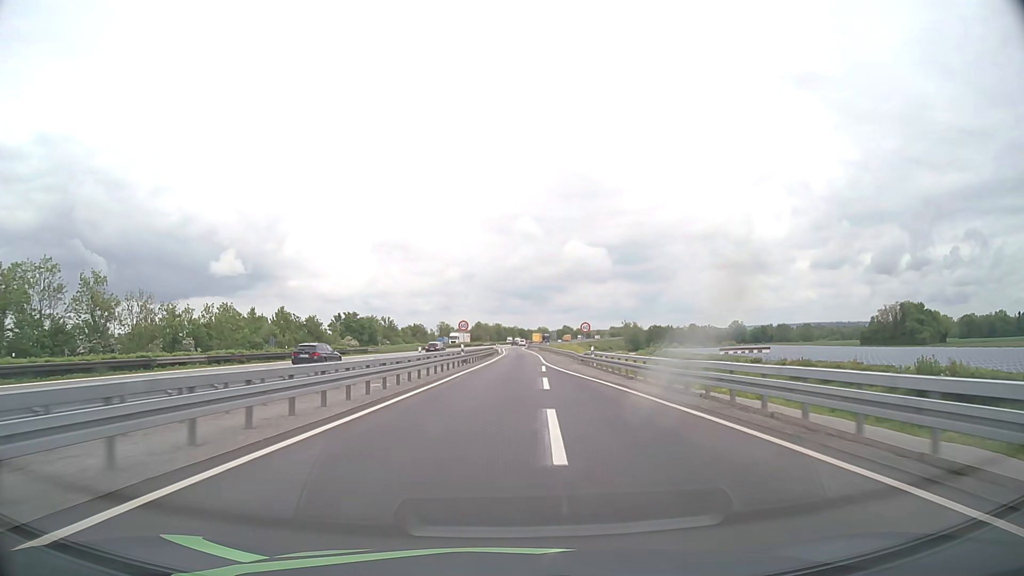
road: motorway_link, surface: asphalt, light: Day
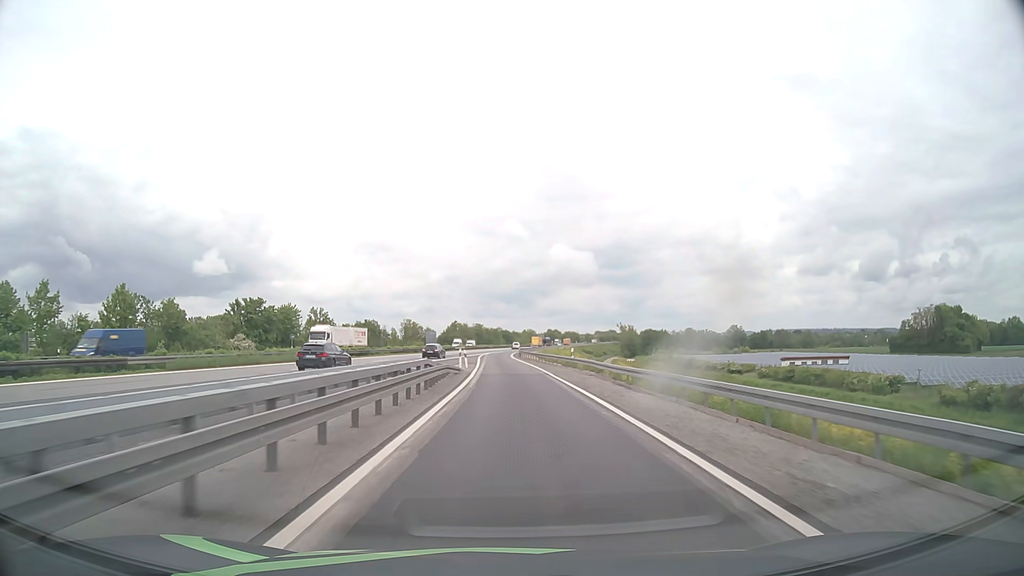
(+0.3, +49.2) m; +1°
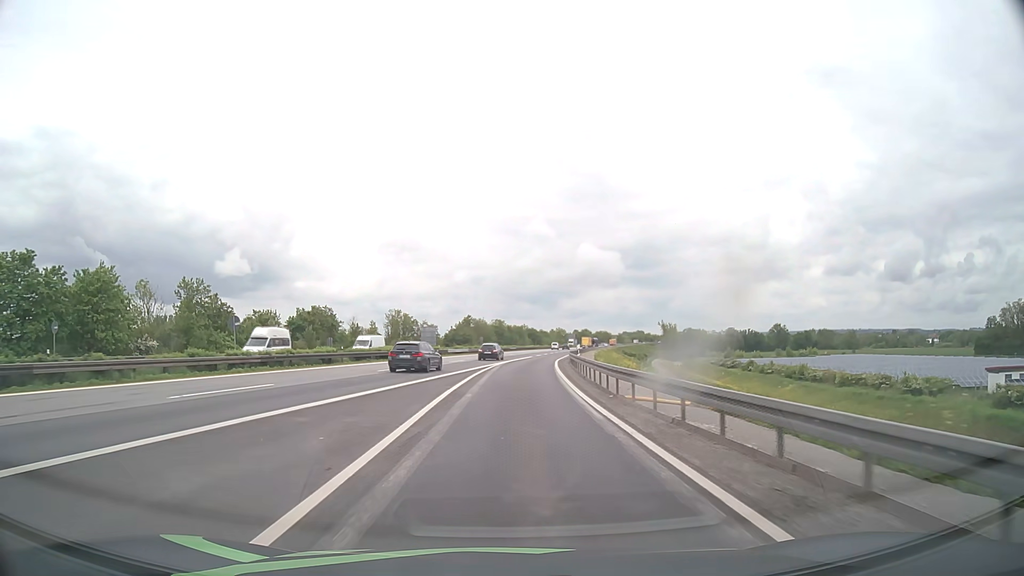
(-0.5, +55.9) m; -2°
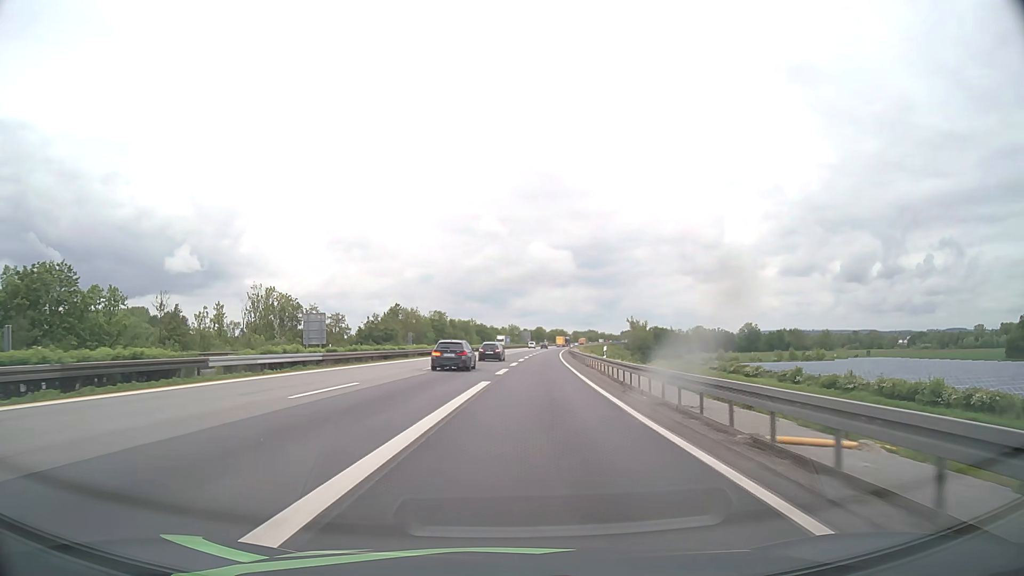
(+1.4, +53.4) m; +4°
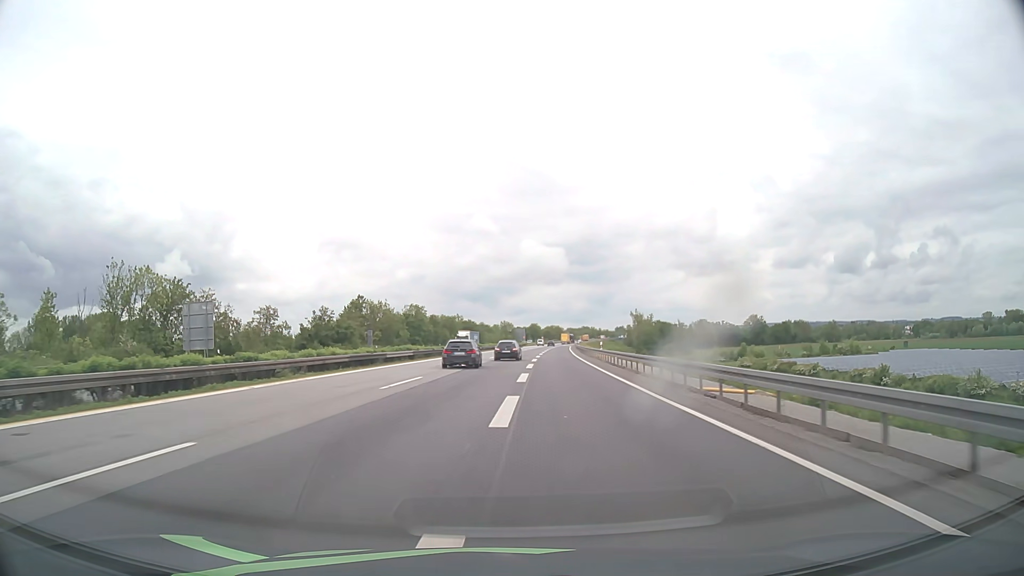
(+0.5, +31.3) m; +1°
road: motorway
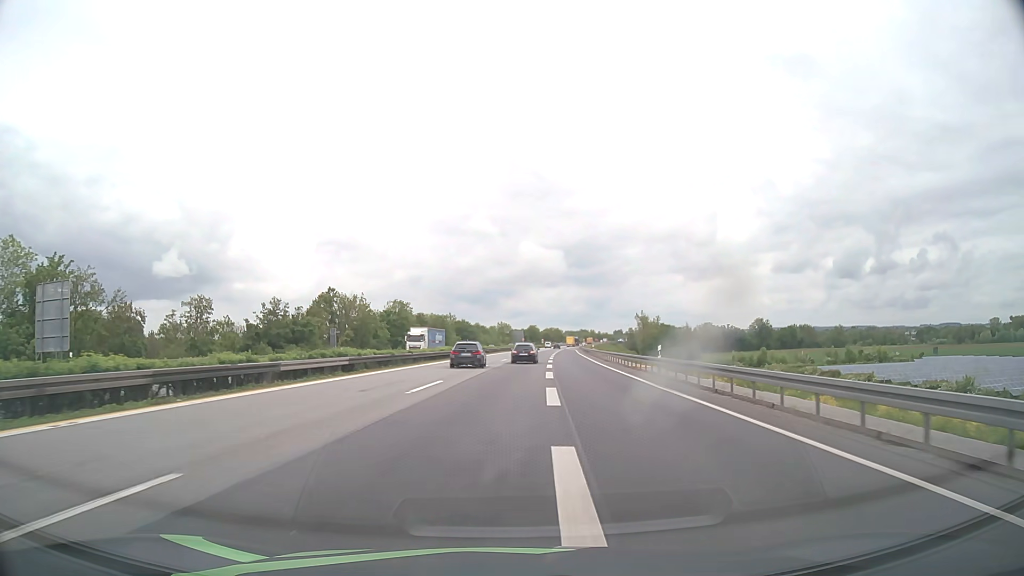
(0.0, +19.8) m; 0°
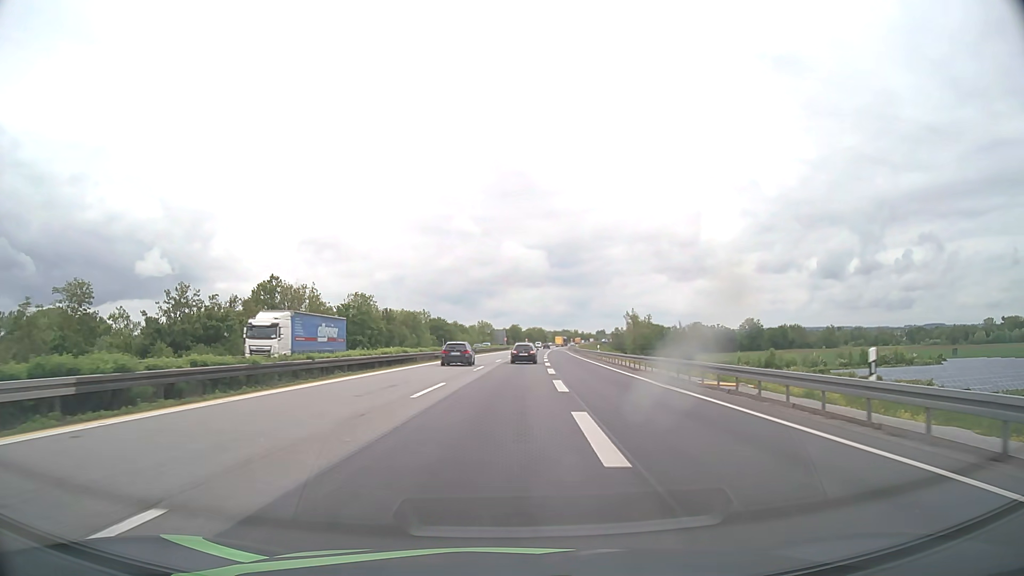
(+0.3, +19.5) m; +2°
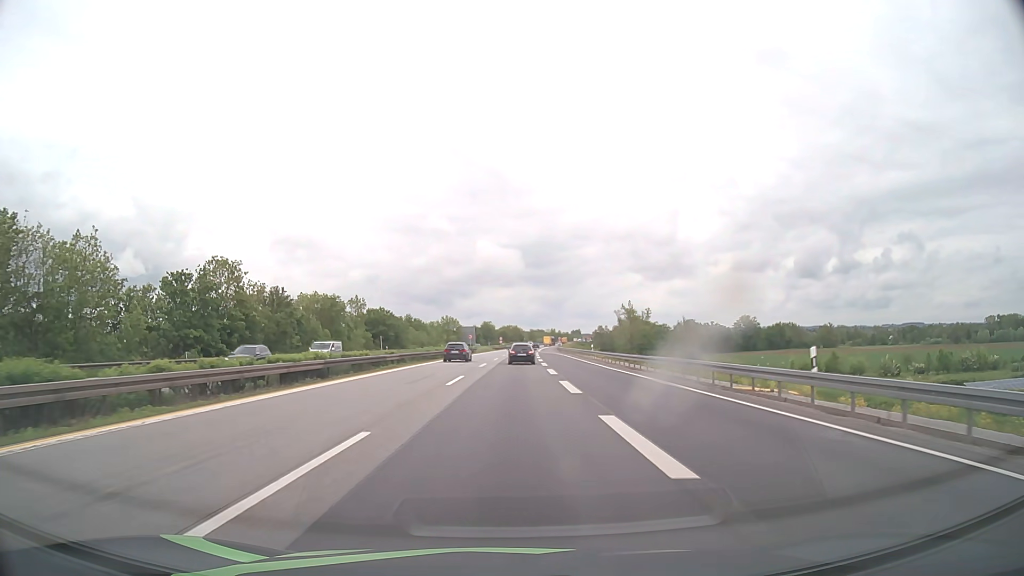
(+1.1, +49.0) m; +2°
(0, +10) (0, +20) (0, +30) (0, +40) (+1, +50) (+1, +60) (+1, +70) (+2, +80) (+2, +90) (+2, +100) m
